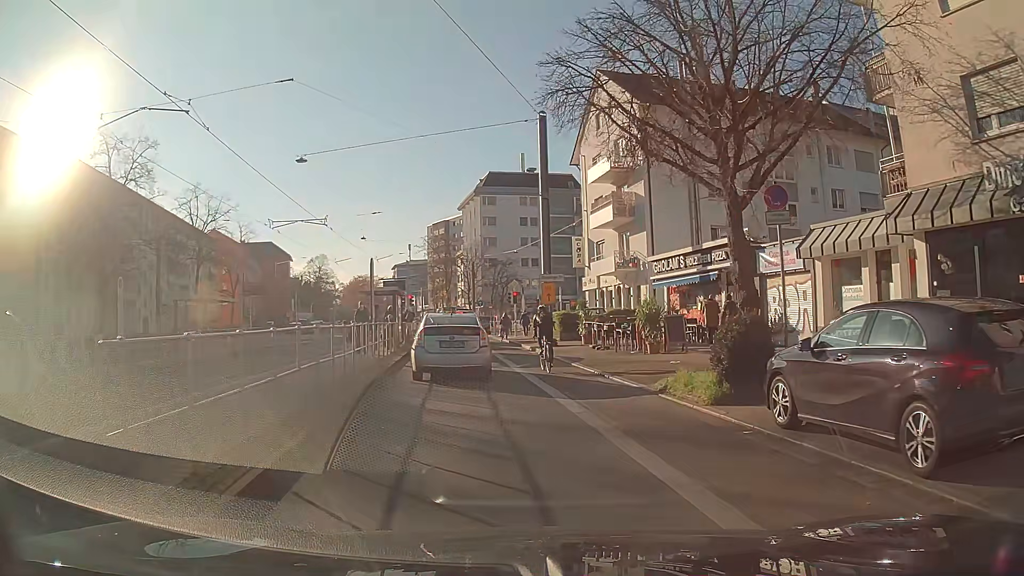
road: primary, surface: asphalt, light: Day
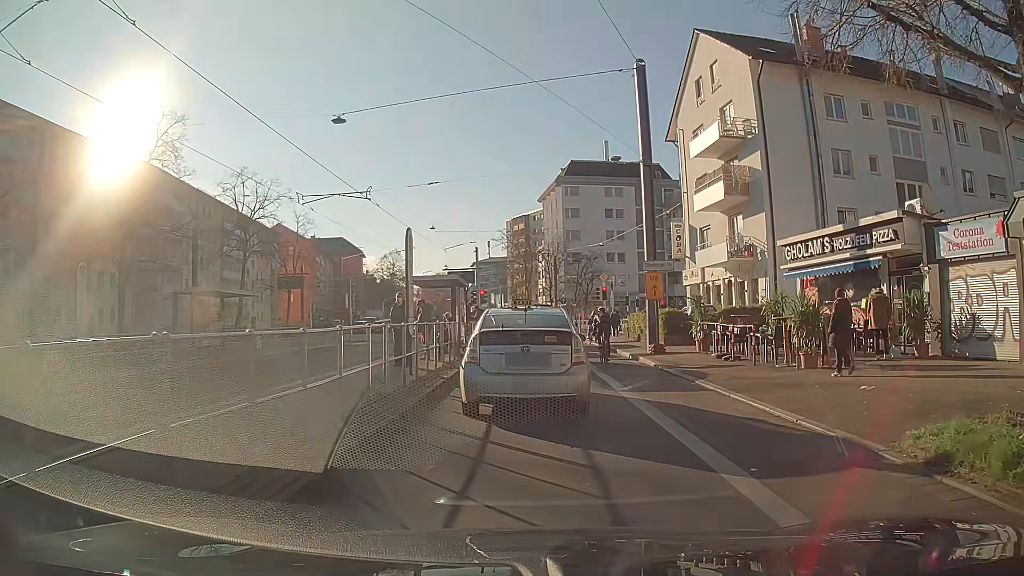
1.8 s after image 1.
(-0.4, +6.1) m; -5°
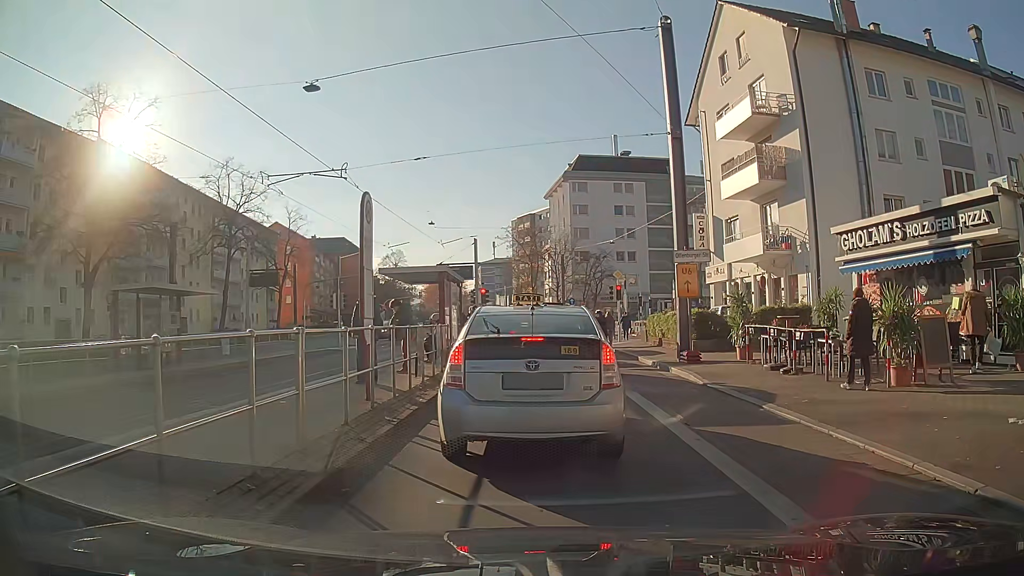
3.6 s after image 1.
(0.0, +3.9) m; 0°
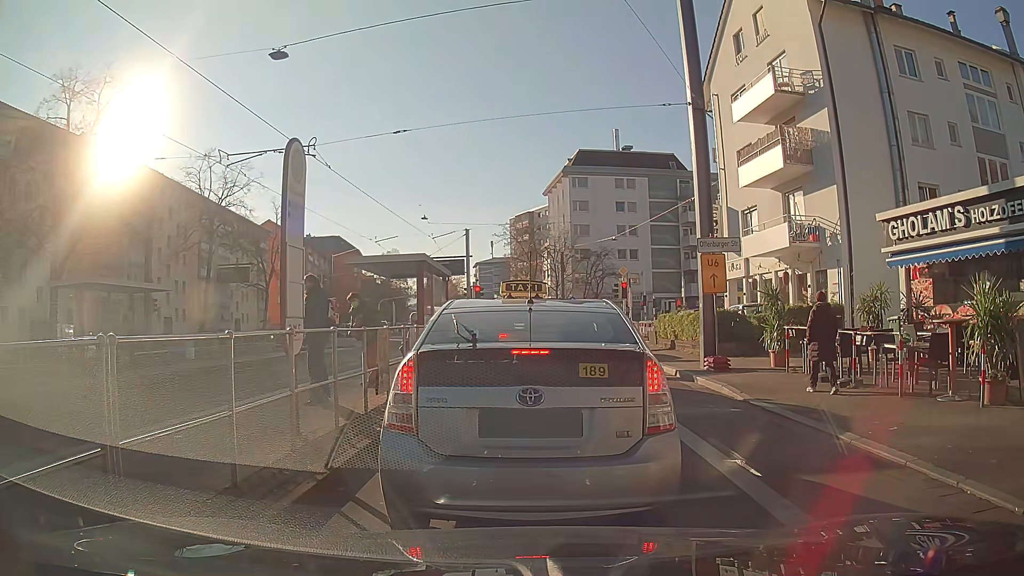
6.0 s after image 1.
(0.0, +2.7) m; +1°
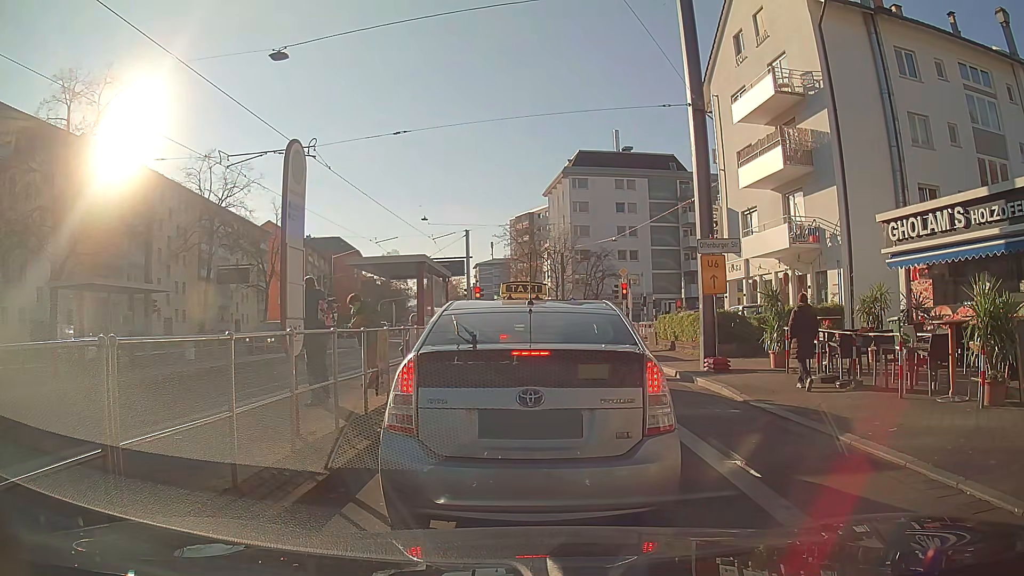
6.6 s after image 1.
(0.0, 0.0) m; 0°
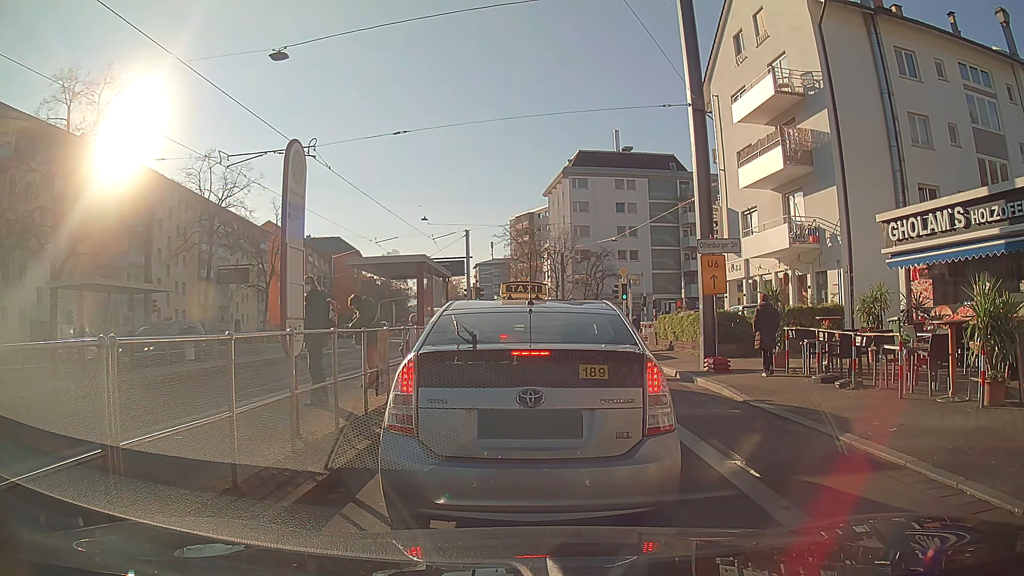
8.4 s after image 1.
(0.0, 0.0) m; 0°
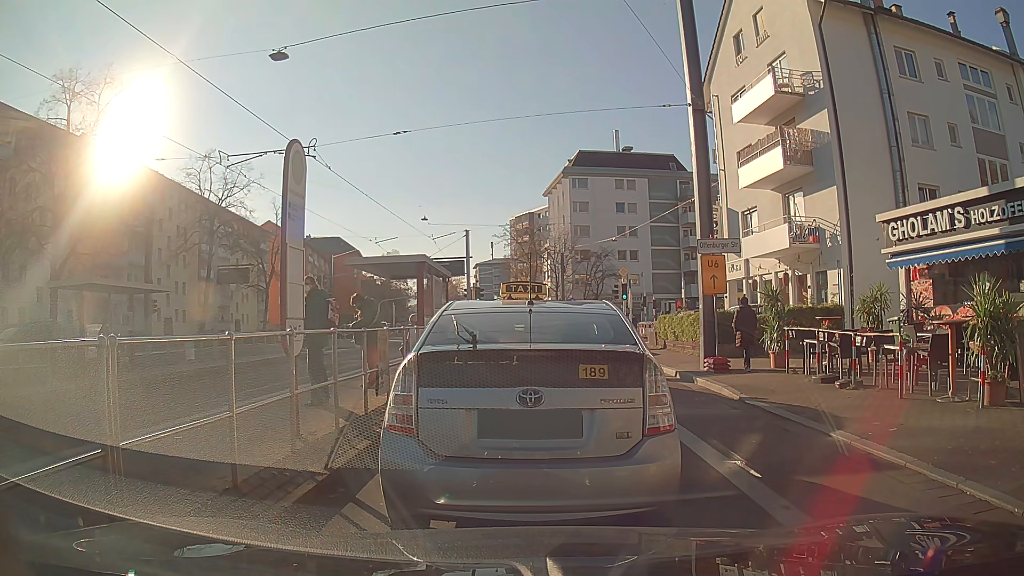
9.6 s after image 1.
(0.0, 0.0) m; 0°
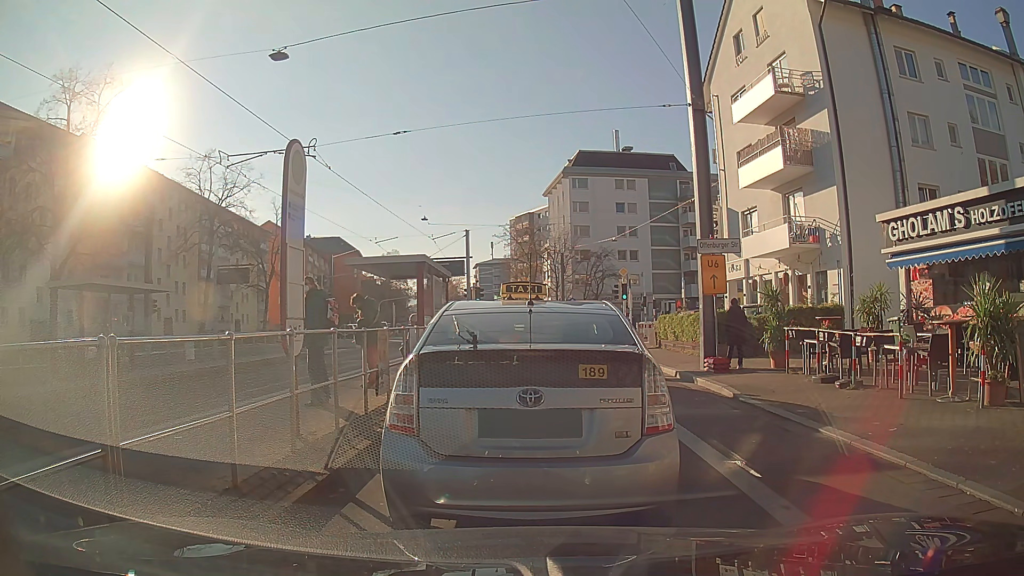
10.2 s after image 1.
(0.0, 0.0) m; 0°
(0, +10) (0, +20) (0, +30) (-1, +40) (-2, +50) (-3, +60) (-4, +70) (-6, +80) (-7, +90) (-9, +99) m
